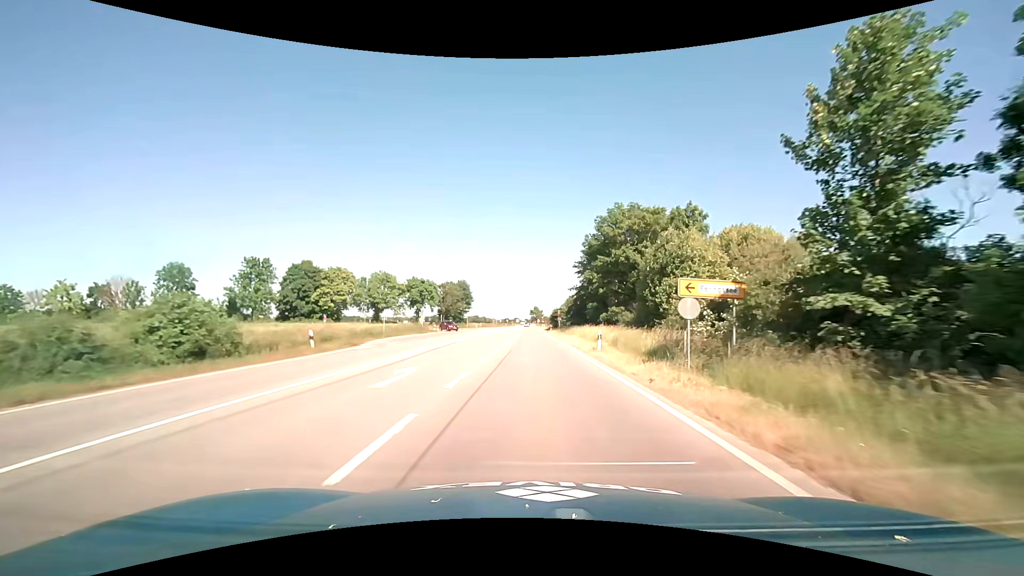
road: primary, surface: asphalt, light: Day
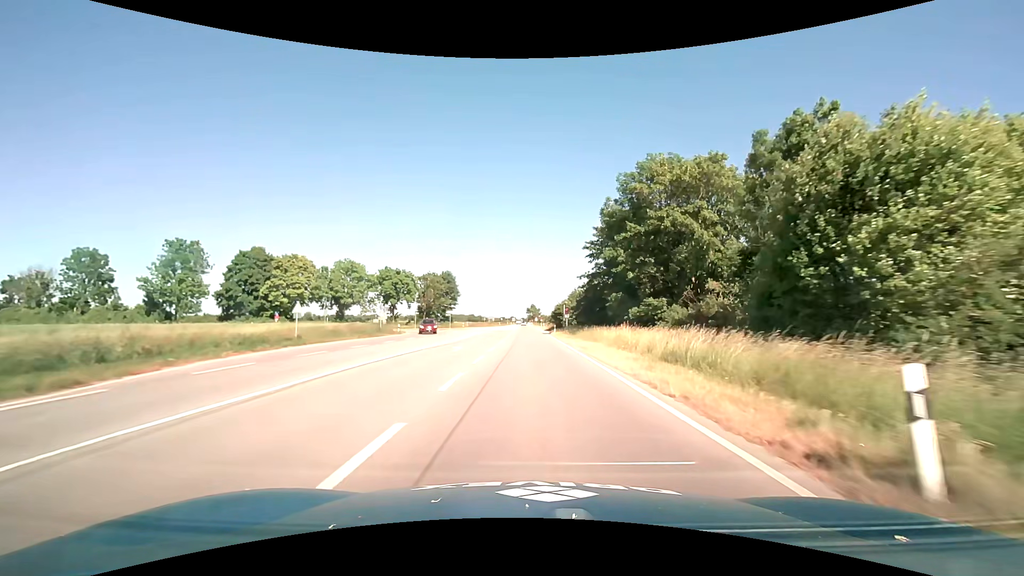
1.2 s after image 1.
(0.0, +18.7) m; 0°
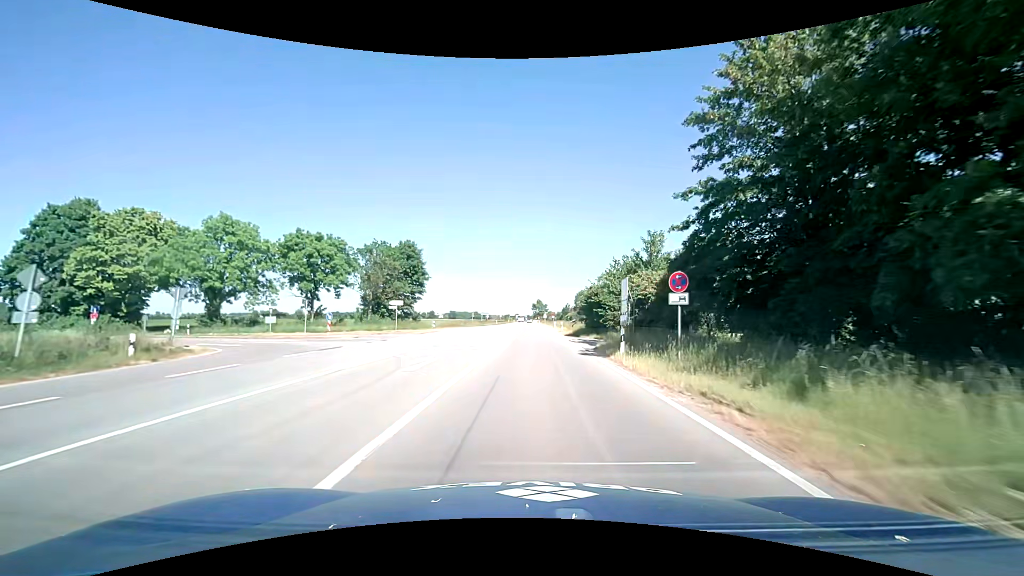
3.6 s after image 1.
(-0.2, +37.3) m; -1°
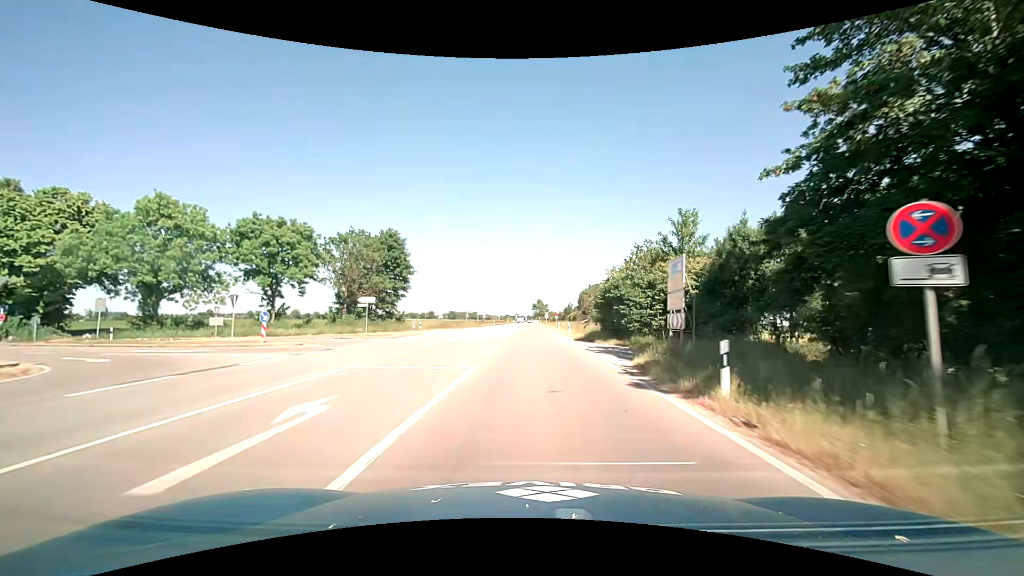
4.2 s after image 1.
(0.0, +8.8) m; 0°
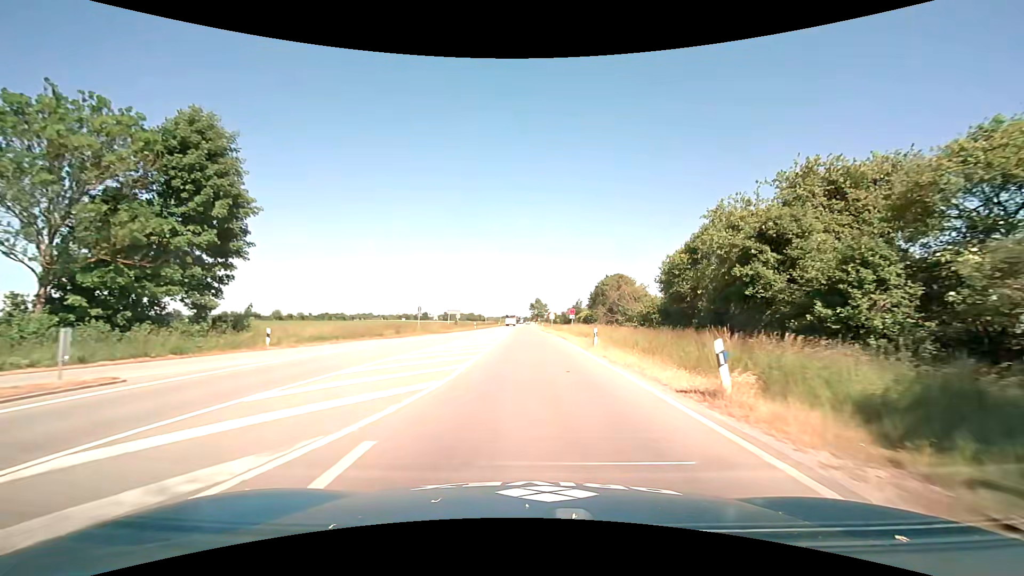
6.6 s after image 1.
(+0.2, +33.9) m; 0°
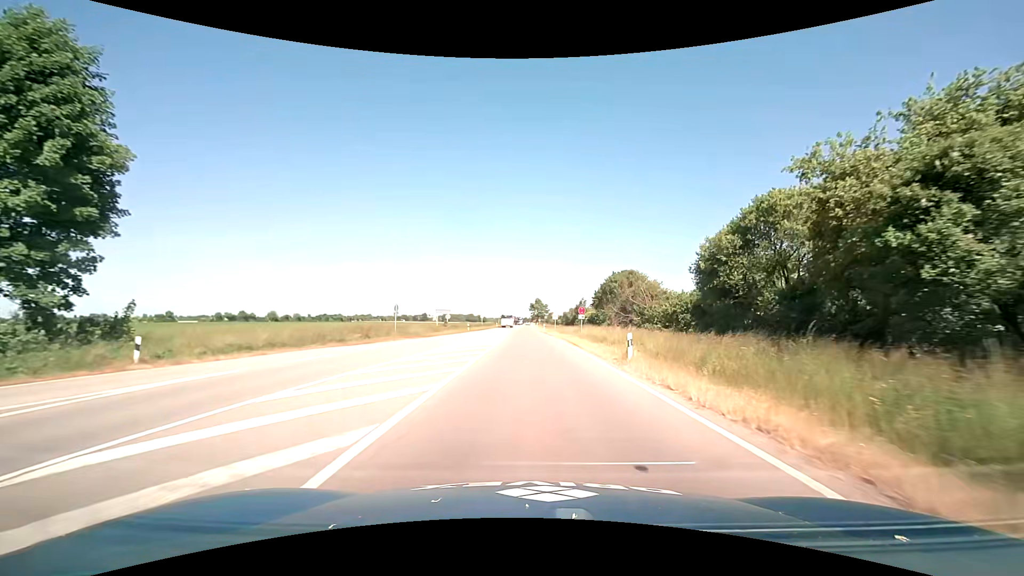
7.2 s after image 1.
(0.0, +8.4) m; 0°
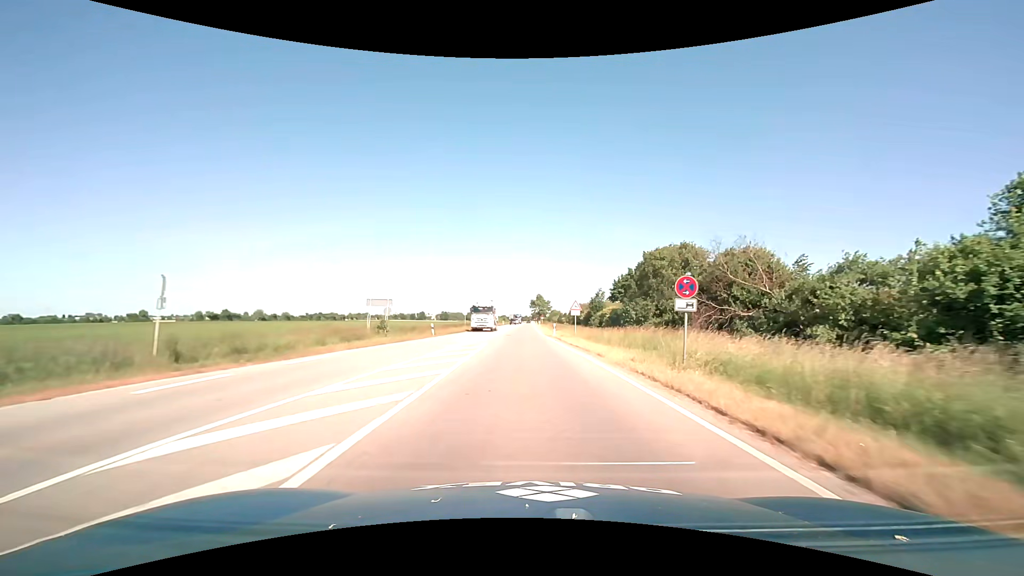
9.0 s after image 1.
(-0.1, +25.4) m; -1°
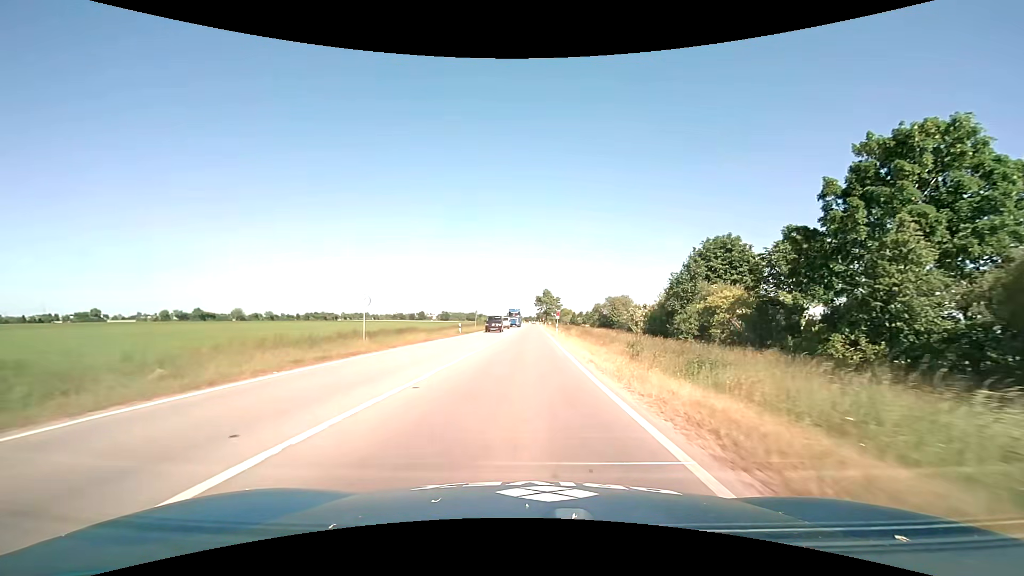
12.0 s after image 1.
(0.0, +43.5) m; 0°
(0, +10) (0, +20) (0, +30) (0, +40) (0, +50) (0, +60) (+1, +70) (+1, +80) (+1, +90) (+1, +100) m
